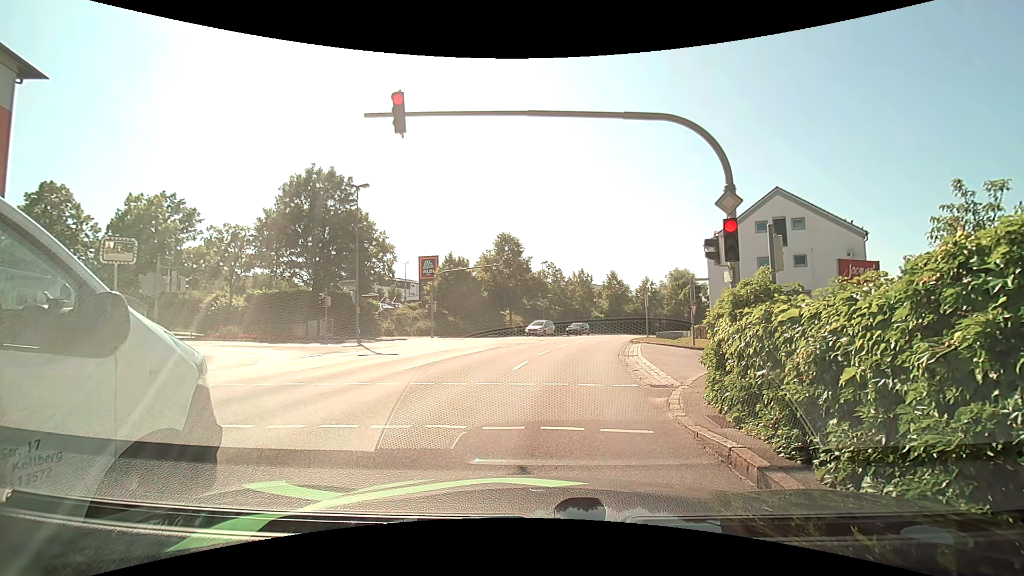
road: tertiary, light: Day
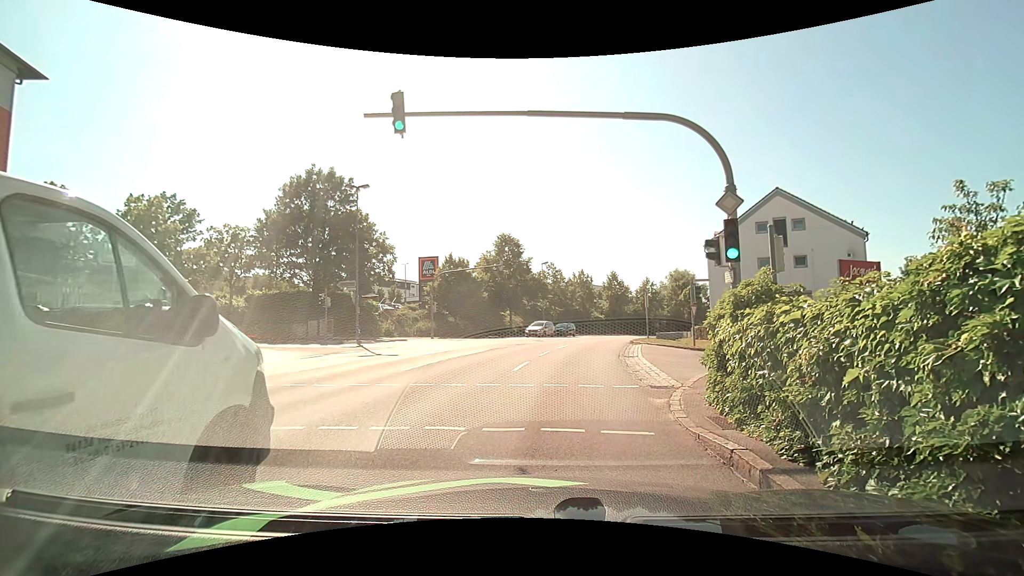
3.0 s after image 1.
(0.0, 0.0) m; 0°
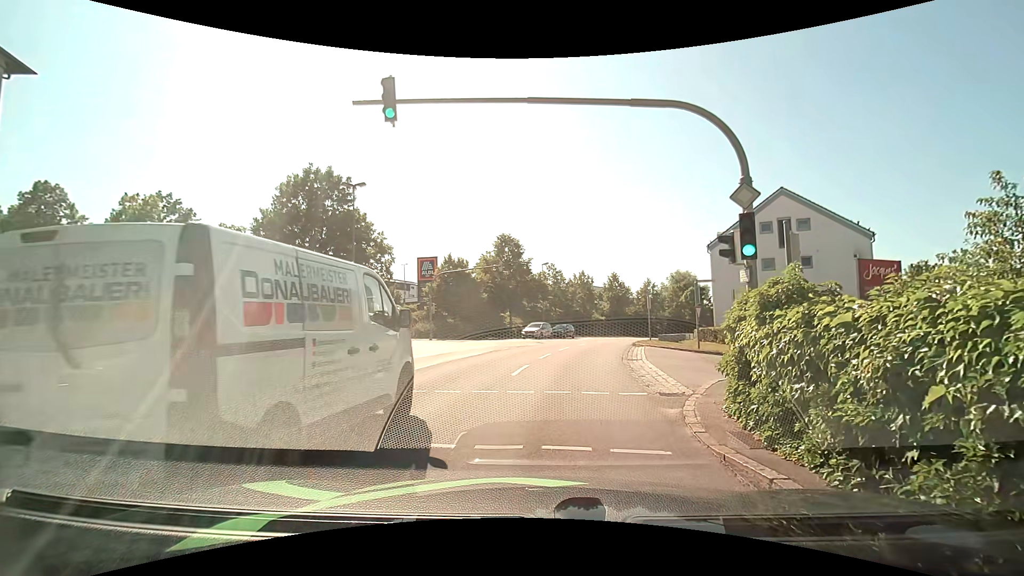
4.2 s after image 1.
(0.0, +0.8) m; 0°
(0, +10) (+1, +20) (+3, +30) (+6, +39) (+10, +49) (+14, +58) (+18, +67) (+23, +76) (+28, +84) (+34, +92) m
